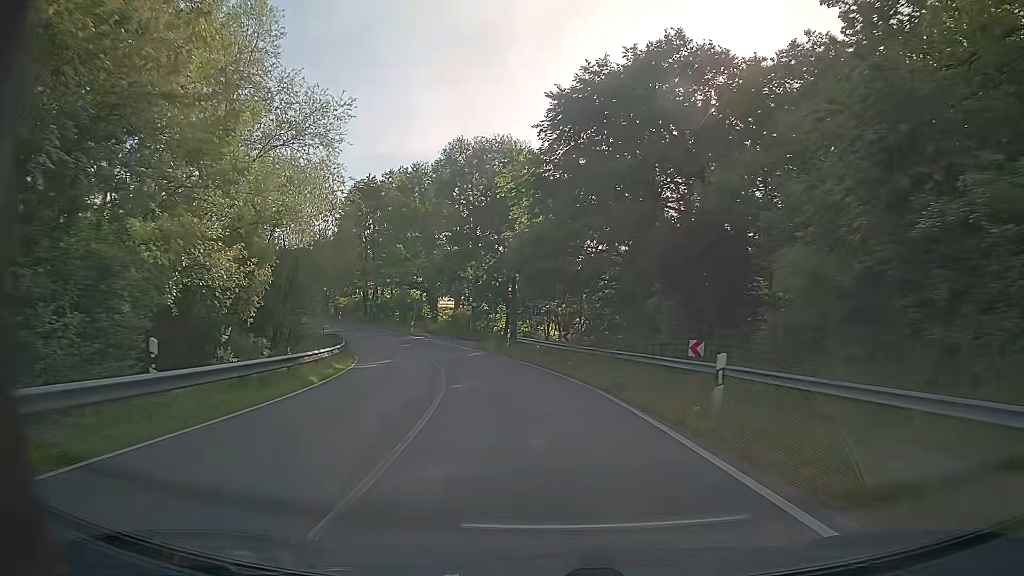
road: tertiary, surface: asphalt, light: Day
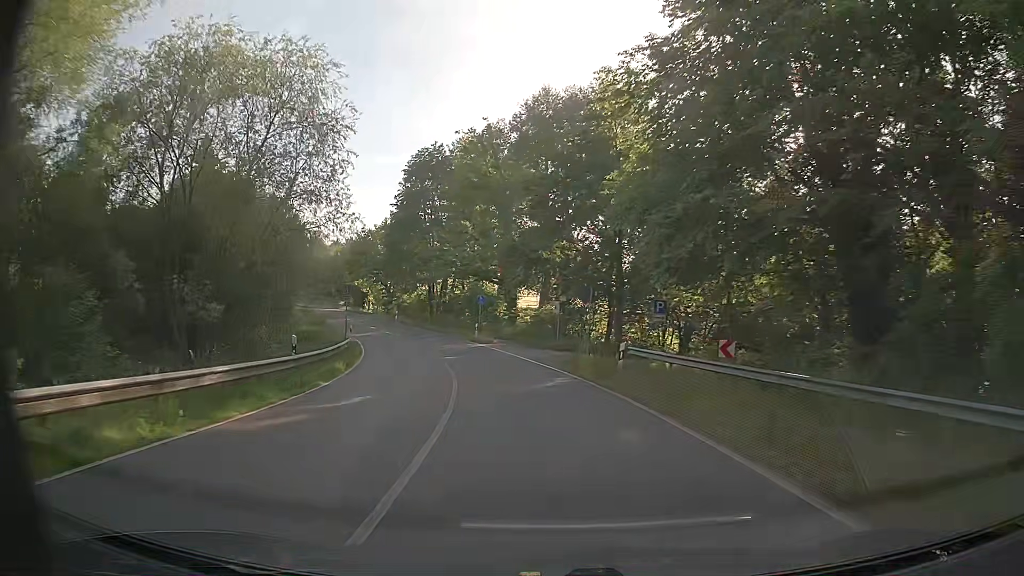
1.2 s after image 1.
(-1.2, +17.1) m; -8°
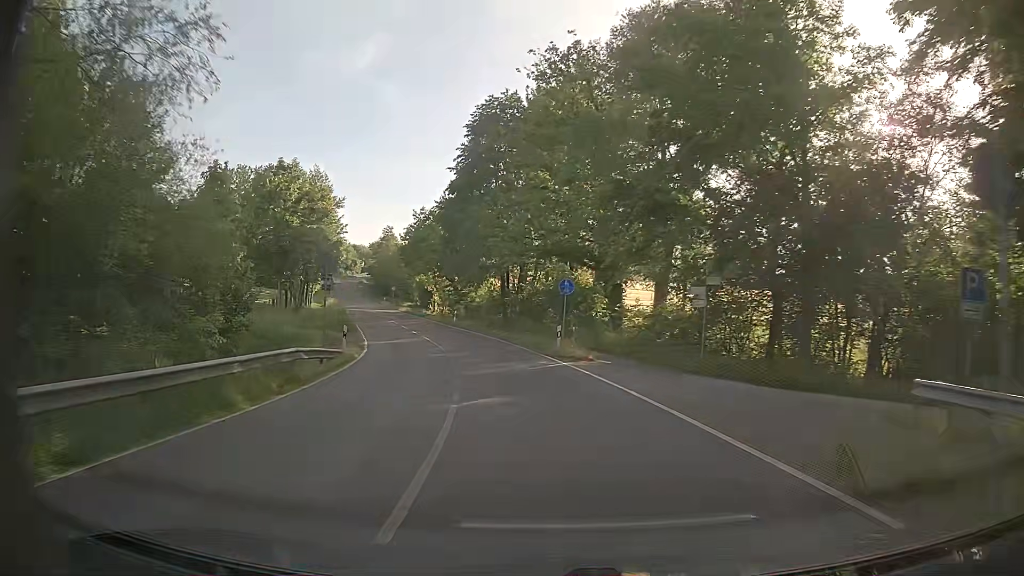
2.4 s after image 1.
(-1.2, +17.5) m; -7°
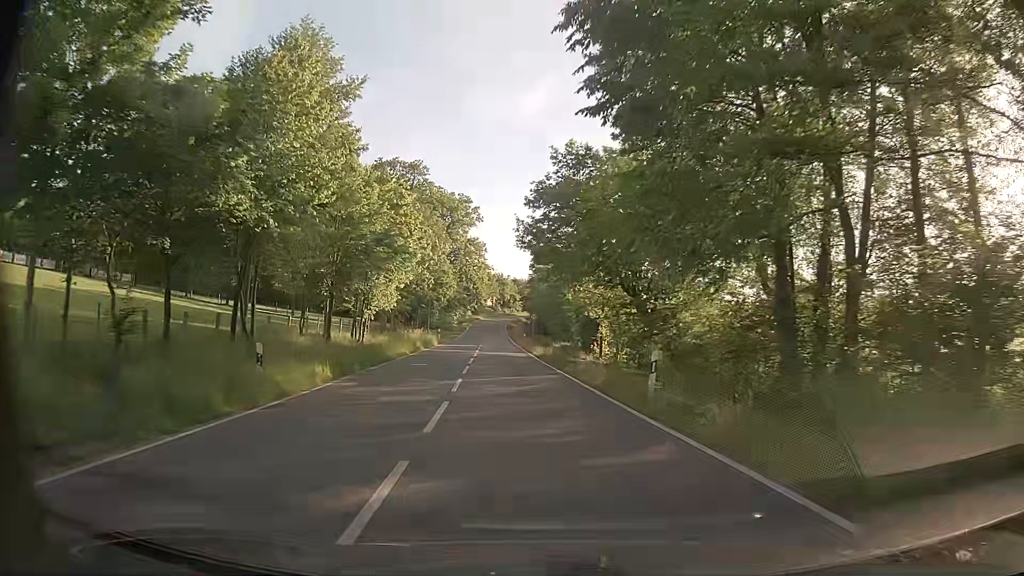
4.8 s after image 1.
(-5.3, +35.5) m; -16°
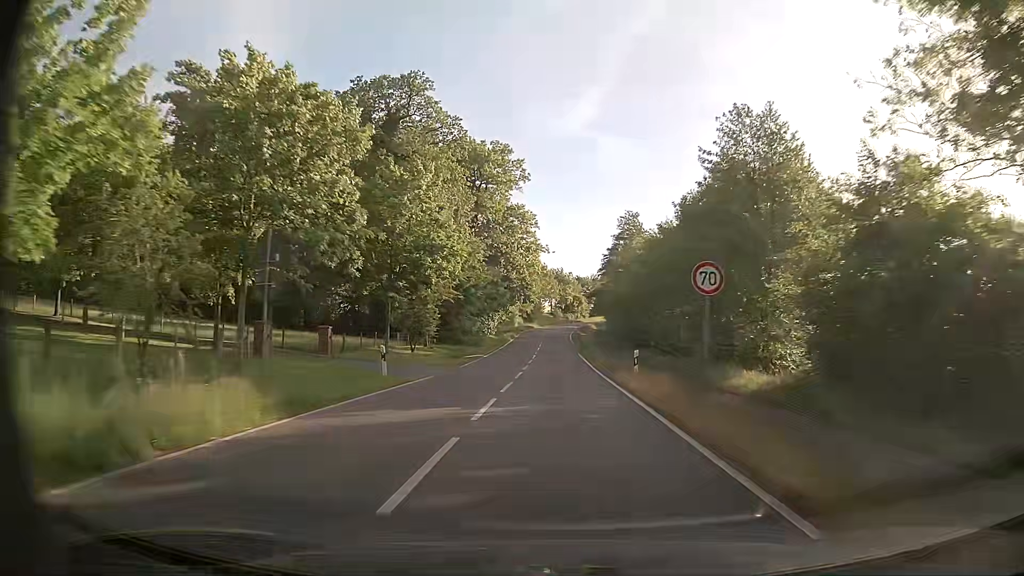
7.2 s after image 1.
(-2.6, +40.6) m; -5°
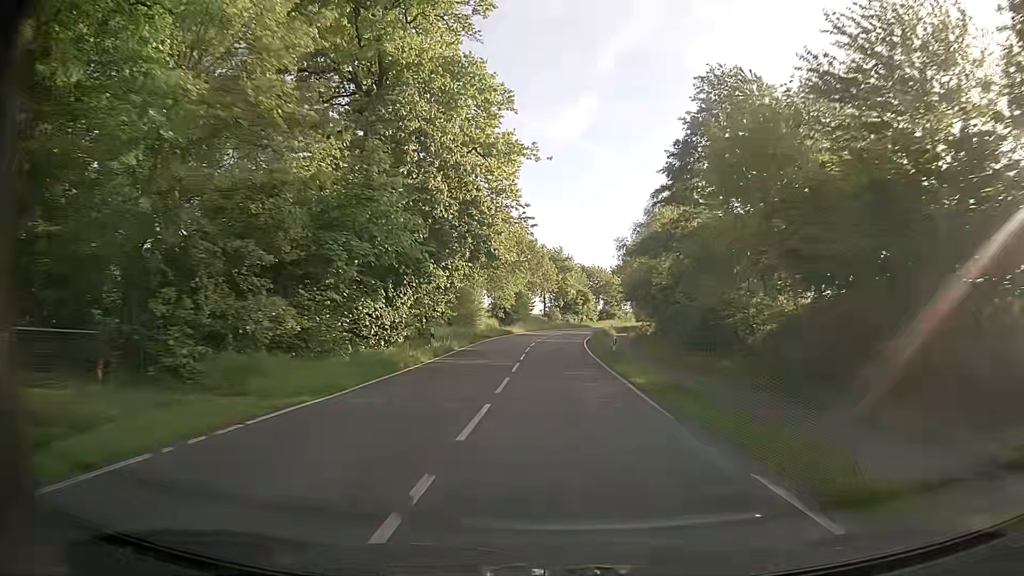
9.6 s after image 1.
(+0.3, +45.5) m; +1°
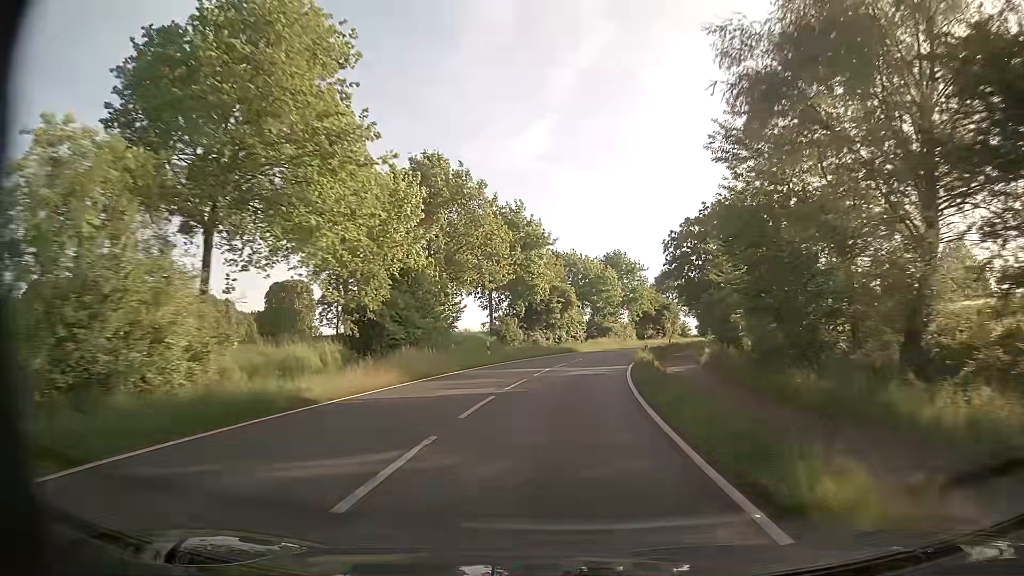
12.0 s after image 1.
(+0.7, +45.5) m; +3°
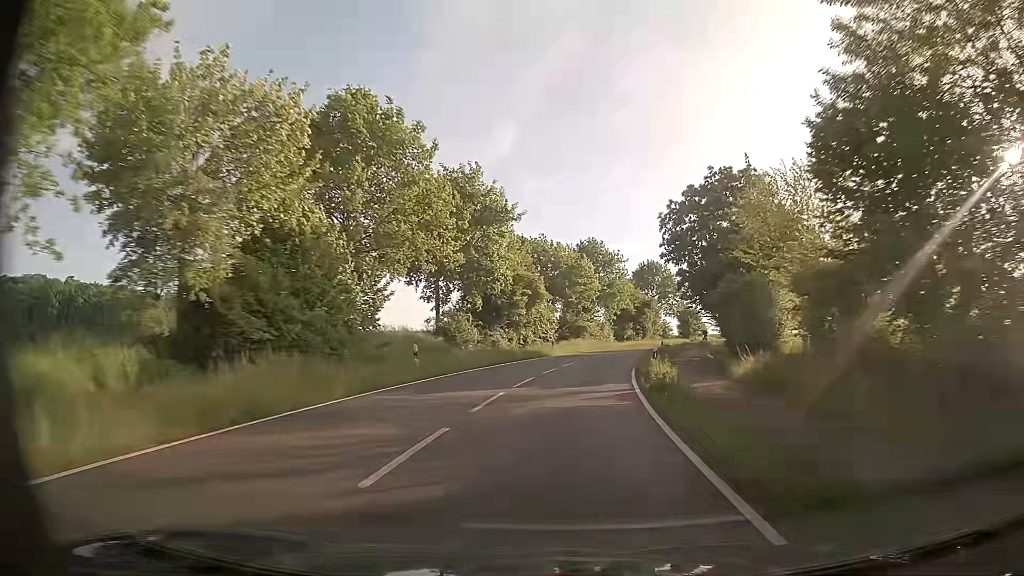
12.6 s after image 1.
(+0.3, +11.1) m; +2°
(0, +10) (+1, +20) (+3, +30) (+4, +40) (+7, +49) (+10, +59) (+13, +68) (+17, +78) (+21, +87) (+25, +96) m
